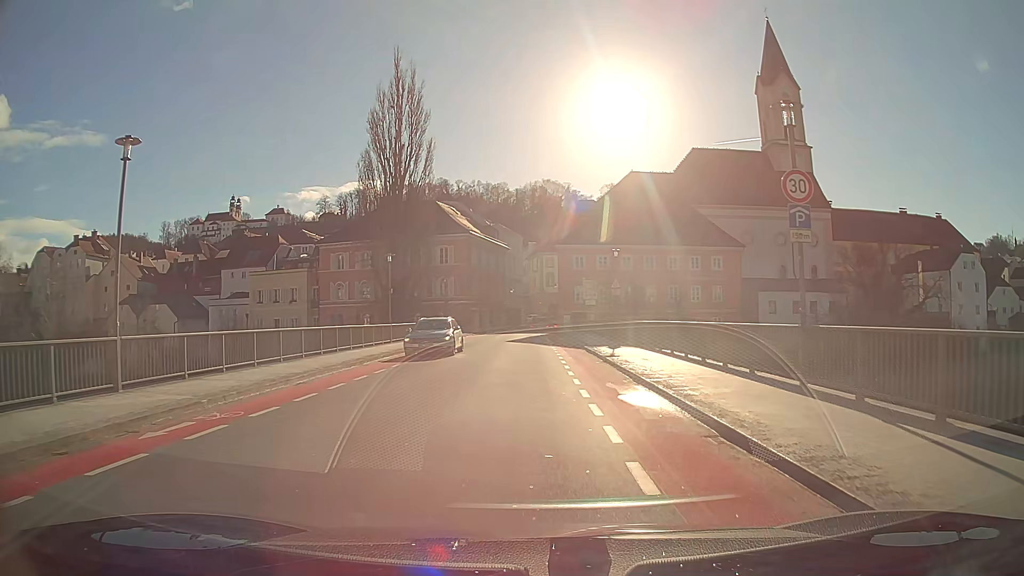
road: primary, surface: asphalt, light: Day
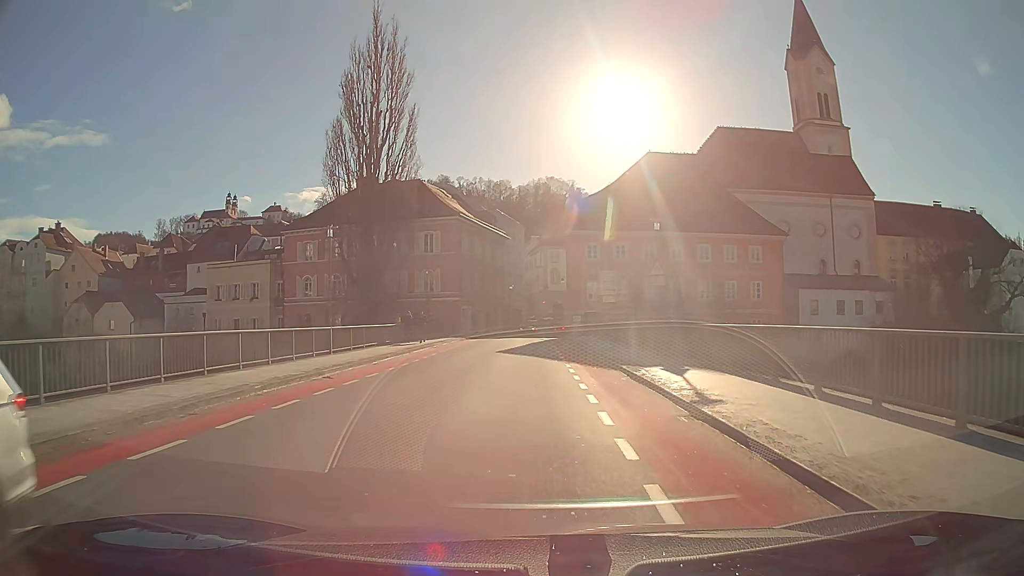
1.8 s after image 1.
(0.0, +11.6) m; 0°
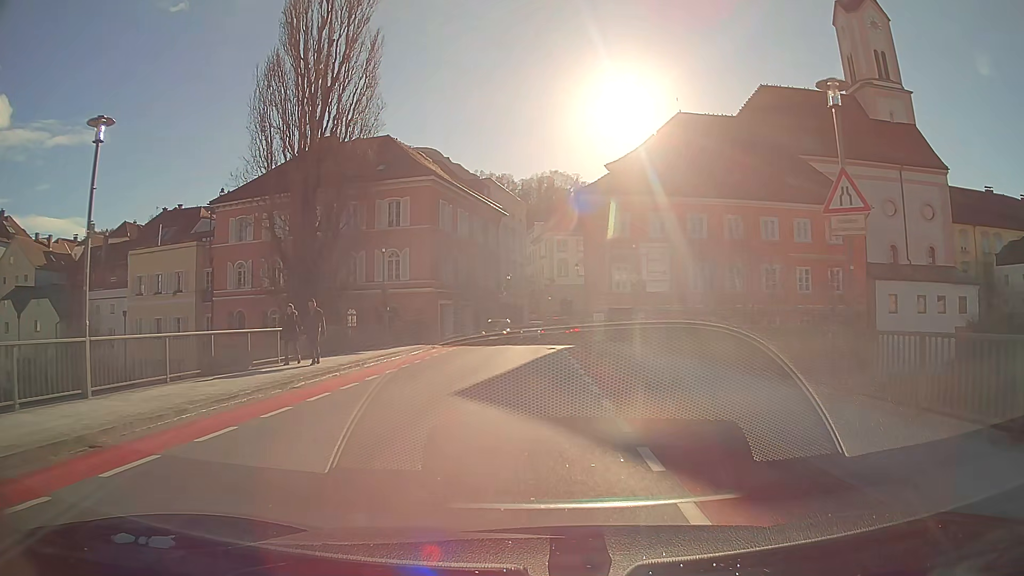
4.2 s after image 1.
(-0.1, +15.3) m; 0°
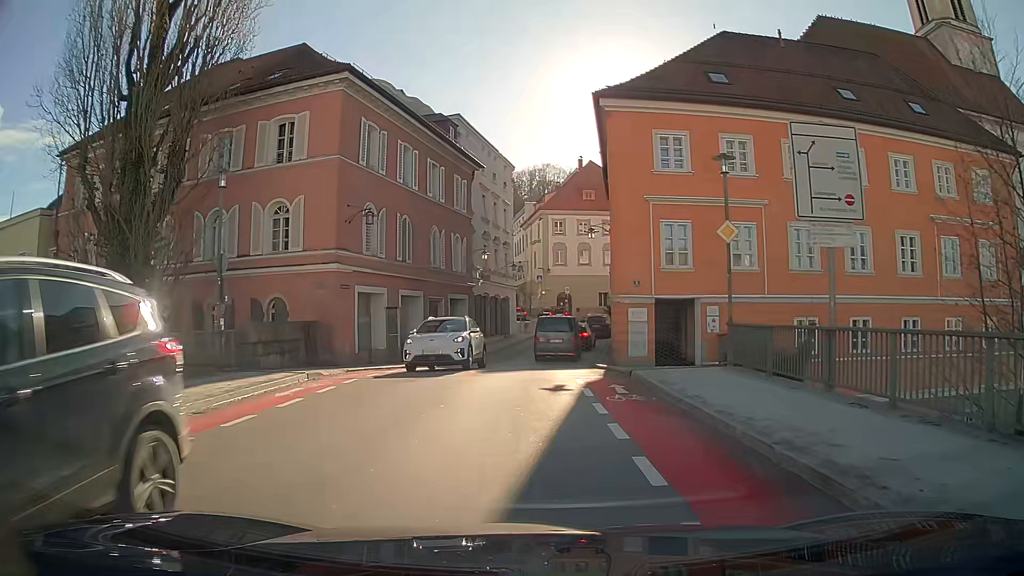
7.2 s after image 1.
(+0.1, +17.2) m; +1°
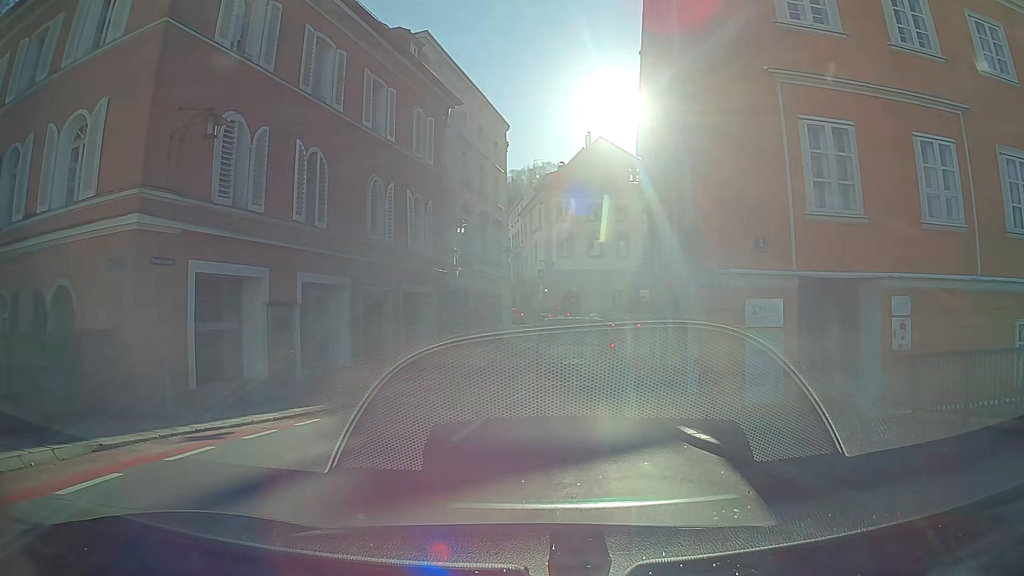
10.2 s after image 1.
(0.0, +11.8) m; 0°
